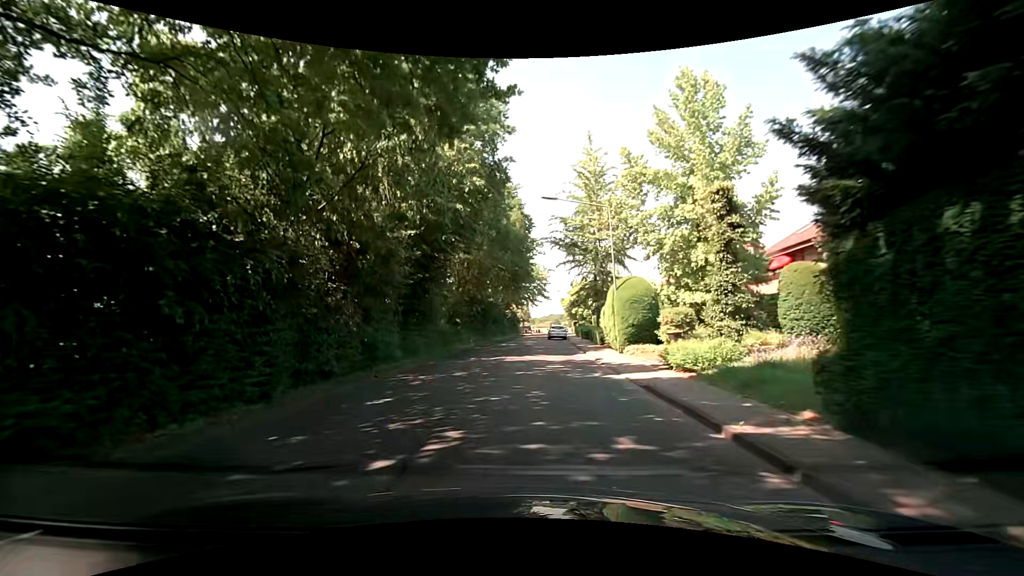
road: unclassified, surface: asphalt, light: Day
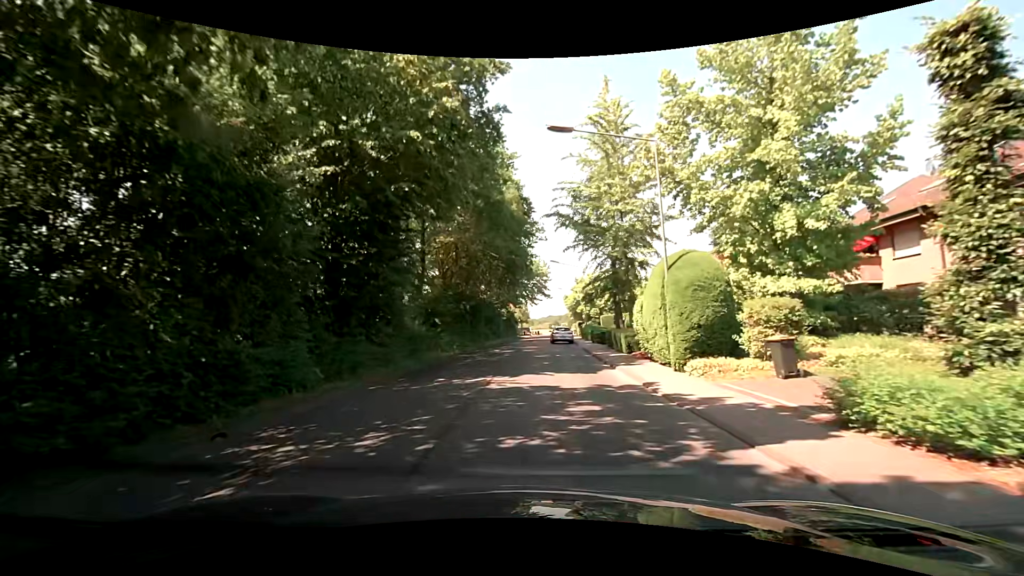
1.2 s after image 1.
(-0.1, +8.4) m; -2°
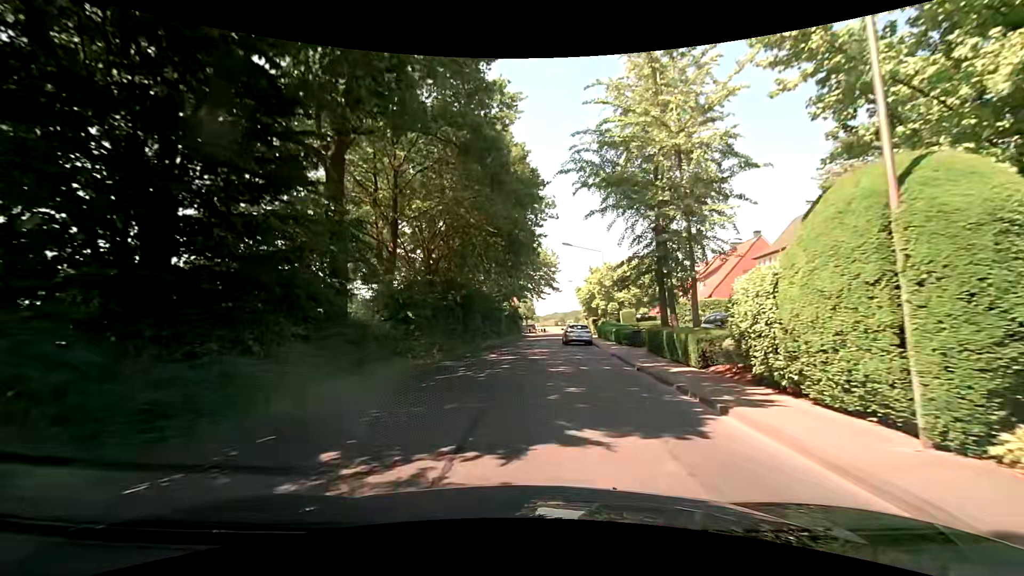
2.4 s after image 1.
(+0.1, +8.6) m; 0°
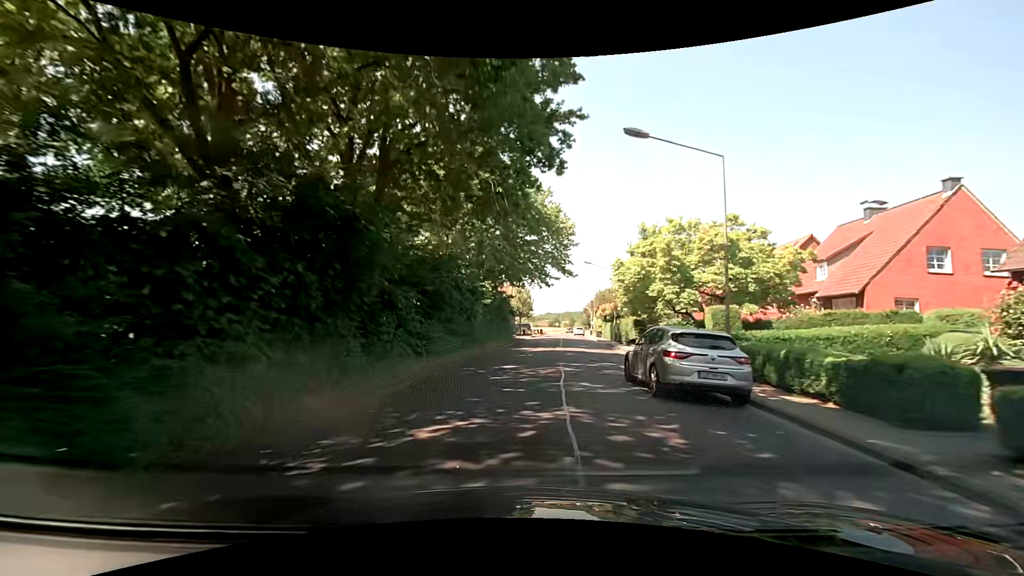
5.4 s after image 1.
(+0.1, +23.2) m; +2°
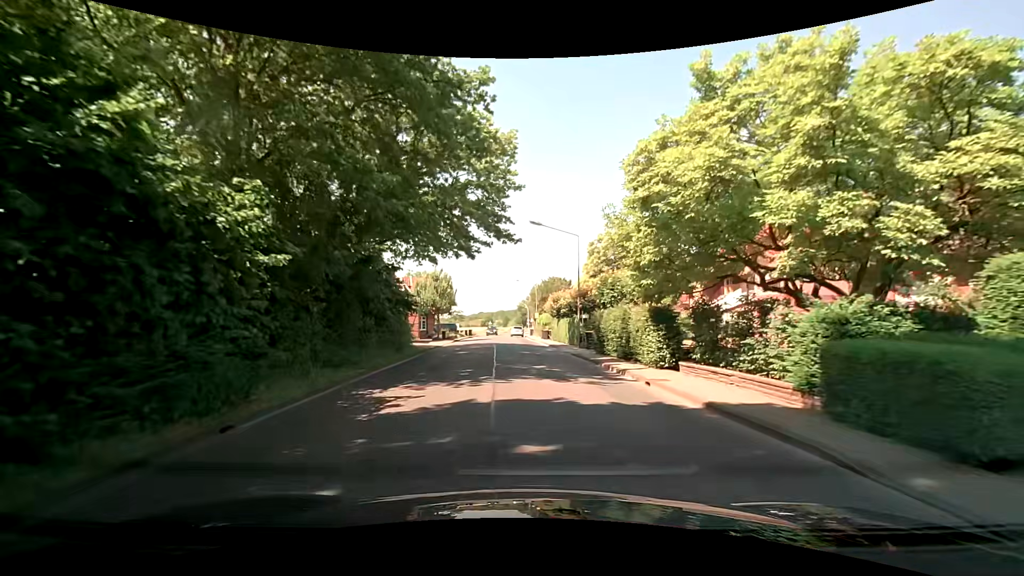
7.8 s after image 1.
(+0.9, +18.4) m; +7°
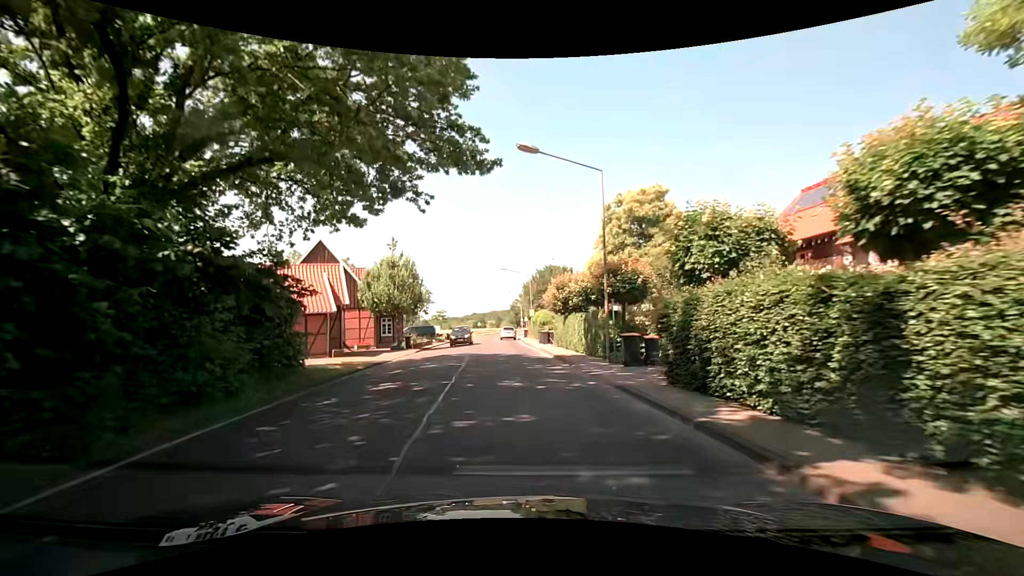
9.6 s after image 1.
(+0.3, +12.8) m; 0°
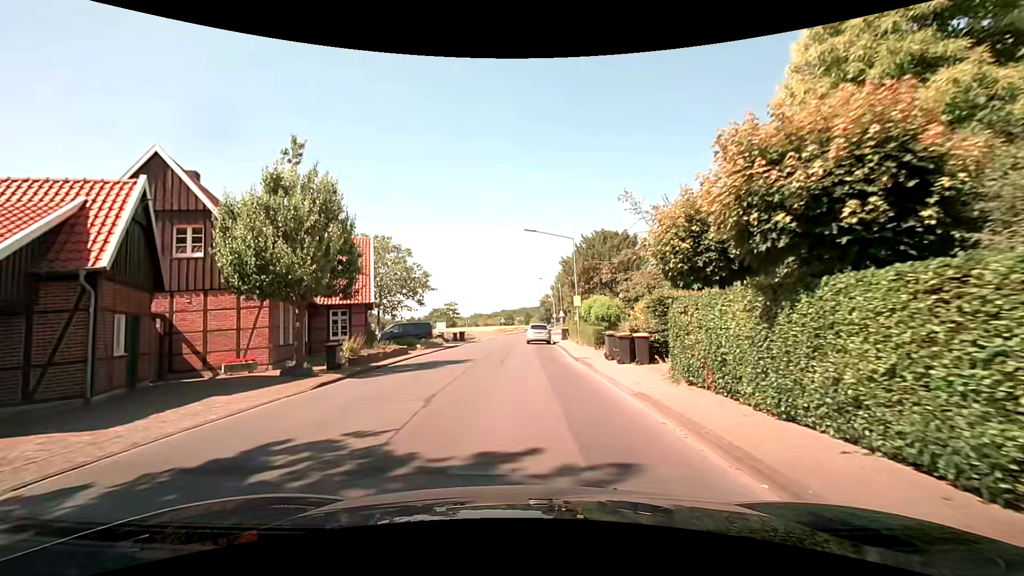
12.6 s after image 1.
(-0.3, +19.8) m; -3°
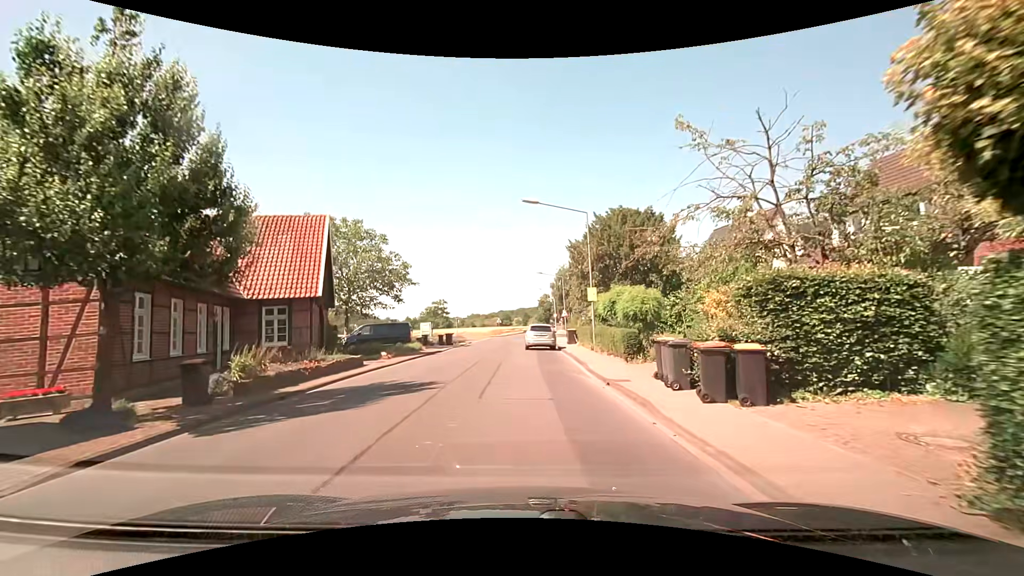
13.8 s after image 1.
(0.0, +7.5) m; 0°
(0, +10) (-1, +20) (-2, +30) (-1, +40) (0, +50) (+1, +60) (+7, +68) (+16, +70) (+26, +70) (+36, +69) m
